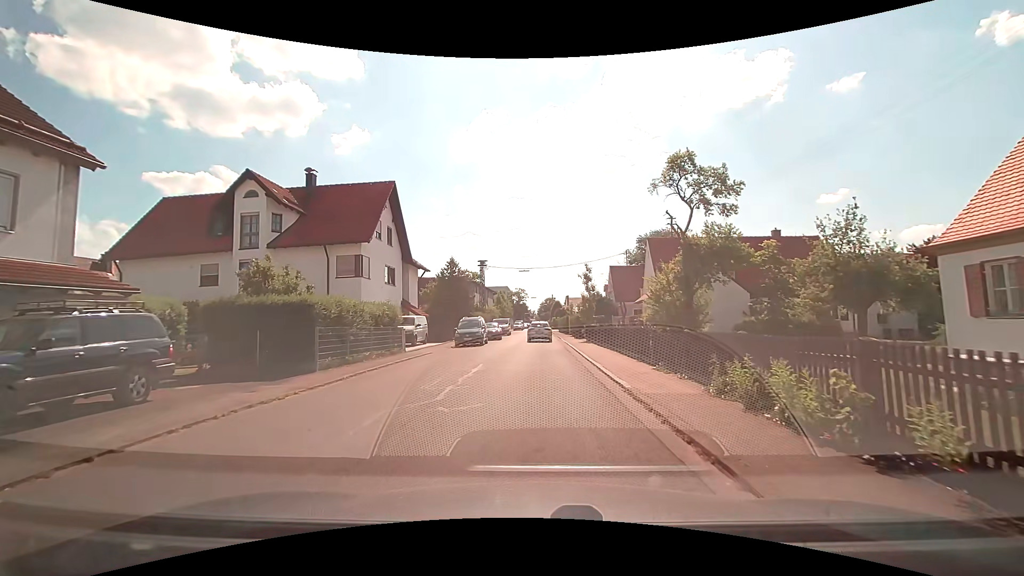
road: unclassified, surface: asphalt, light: Day
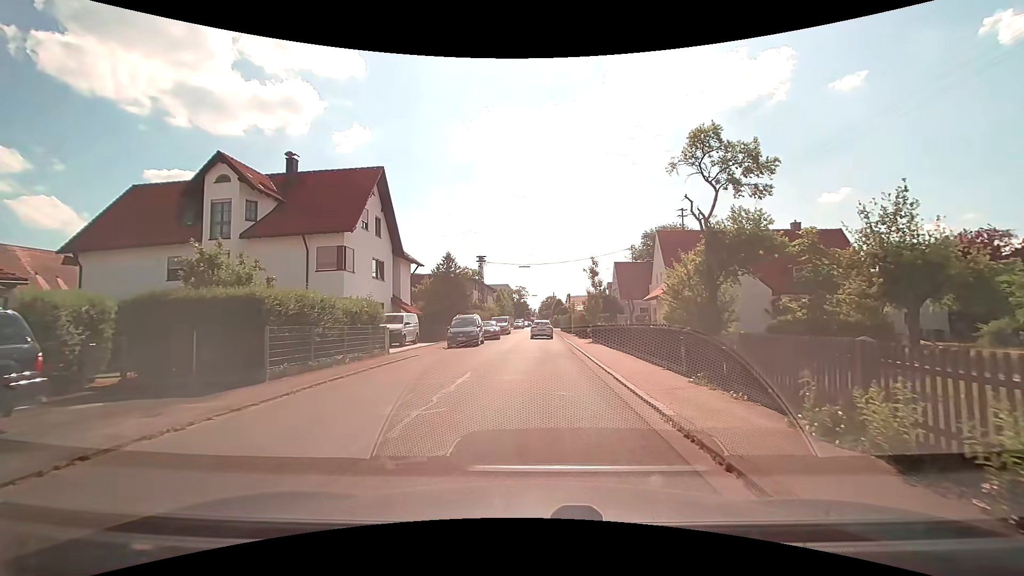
(0.0, +3.0) m; 0°
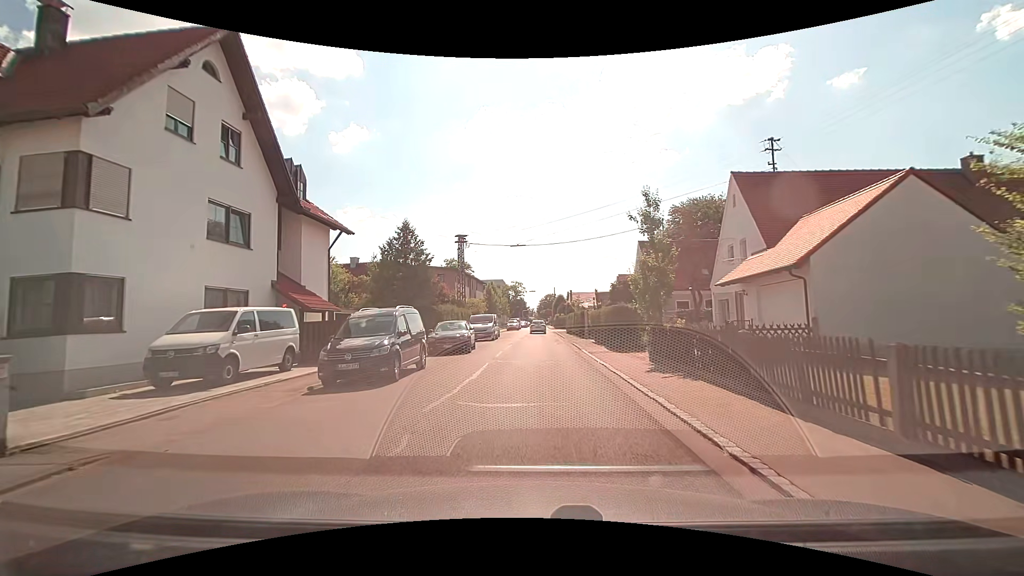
(-0.1, +16.4) m; +1°
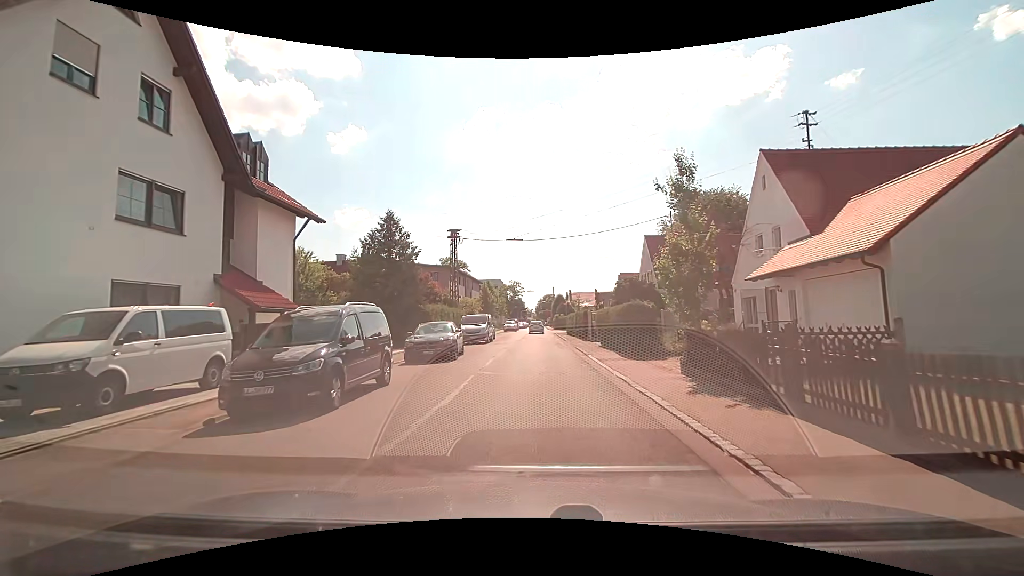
(-0.1, +3.5) m; -1°
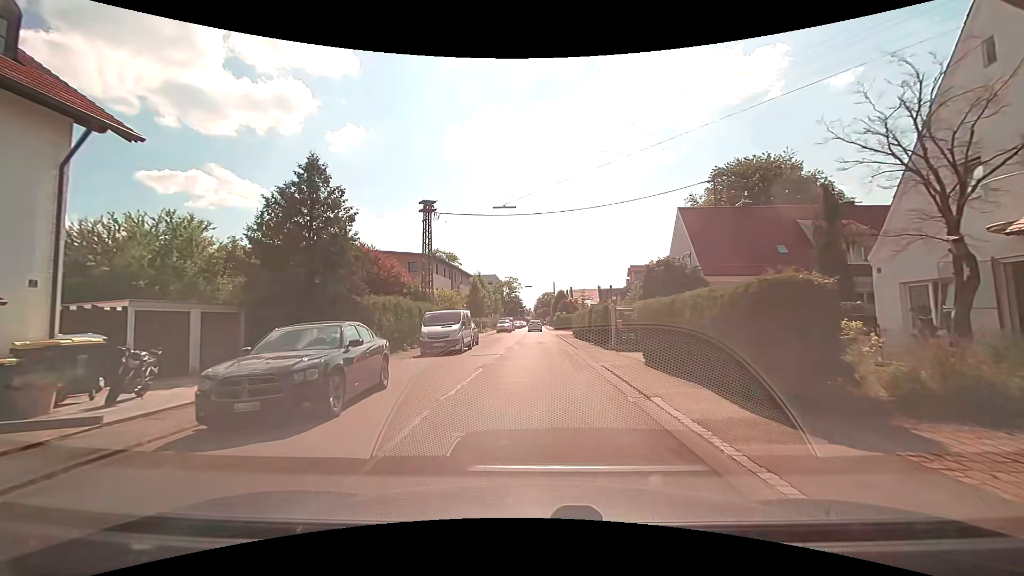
(+0.1, +11.0) m; 0°
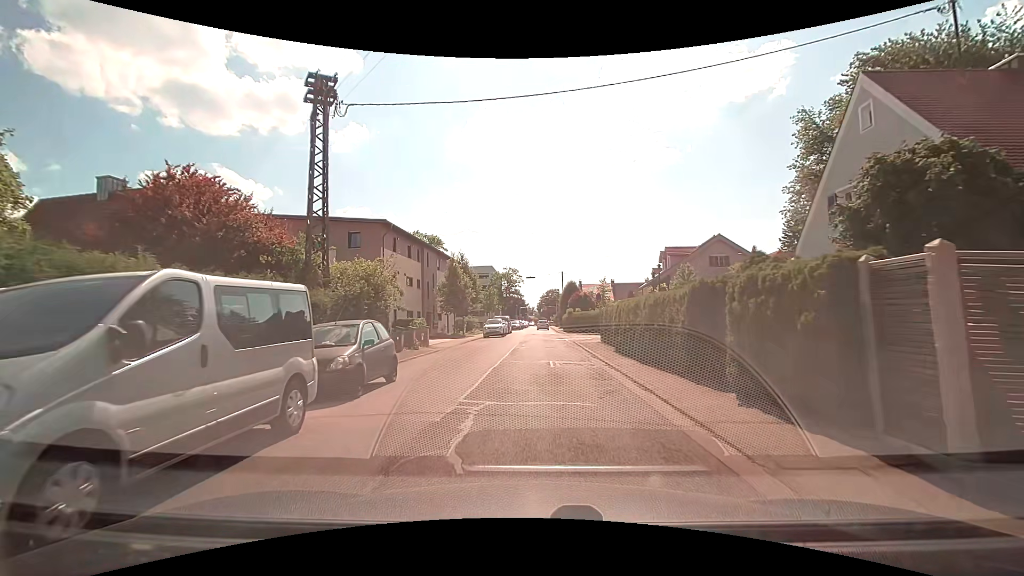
(-0.1, +18.7) m; 0°
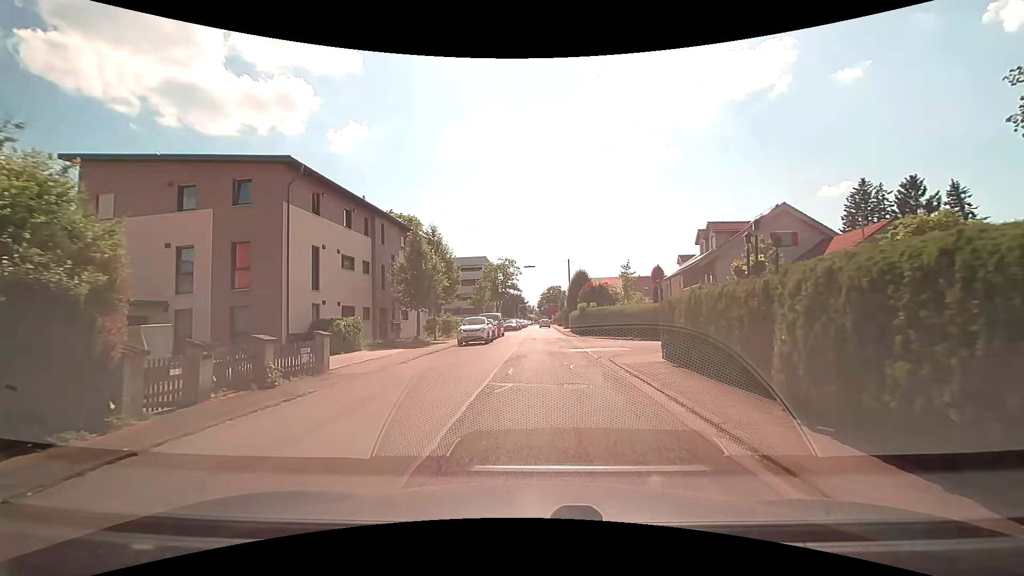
(-0.1, +14.0) m; 0°
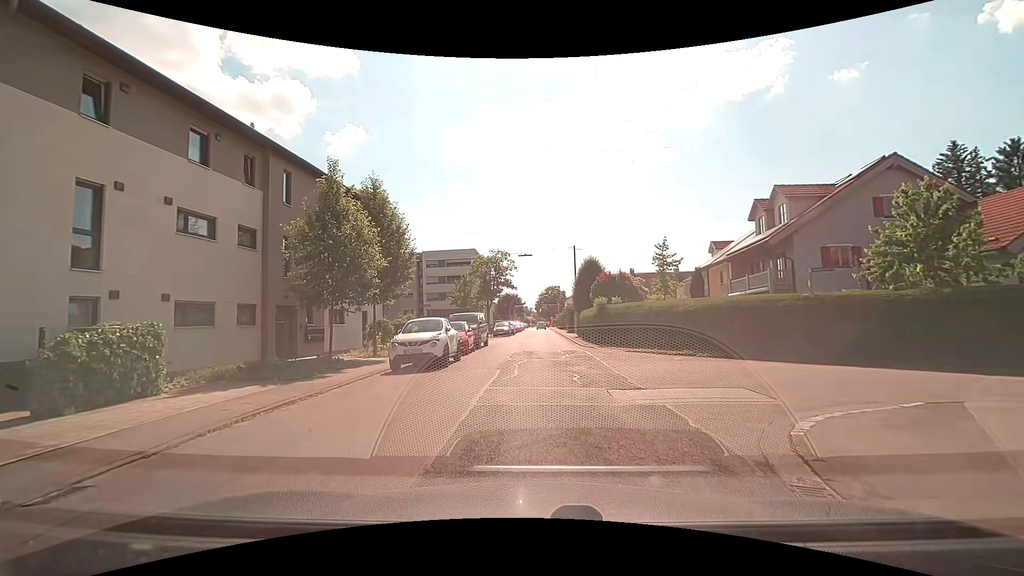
(0.0, +12.5) m; -1°
